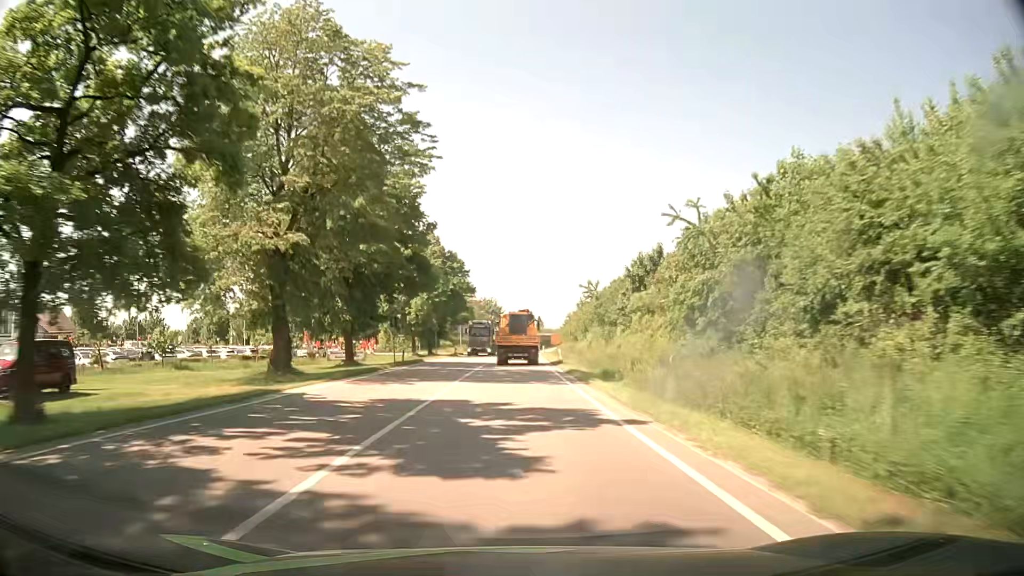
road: primary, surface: asphalt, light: Day
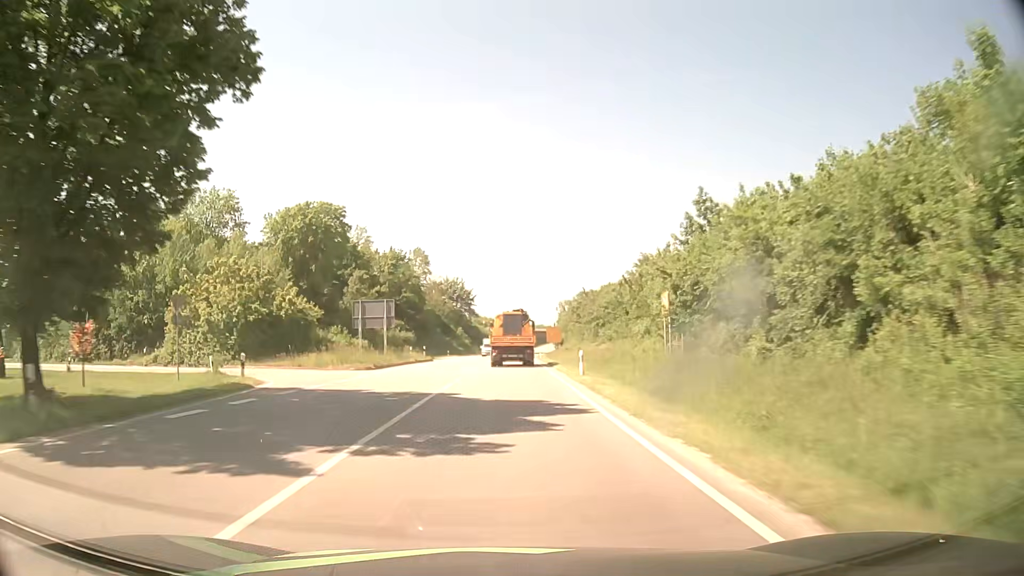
(+1.8, +65.7) m; +3°
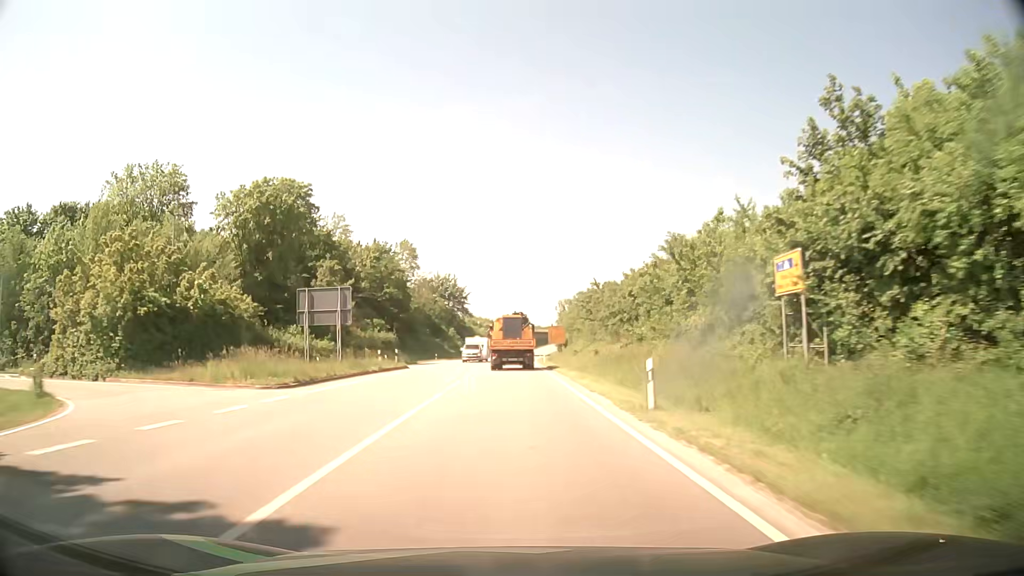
(0.0, +13.0) m; 0°
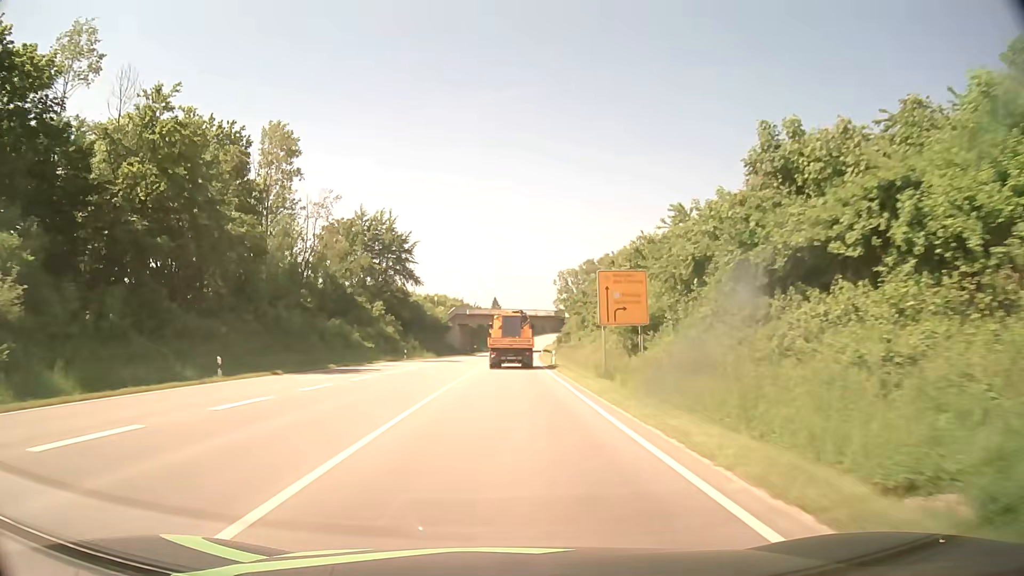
(+0.7, +64.9) m; +2°
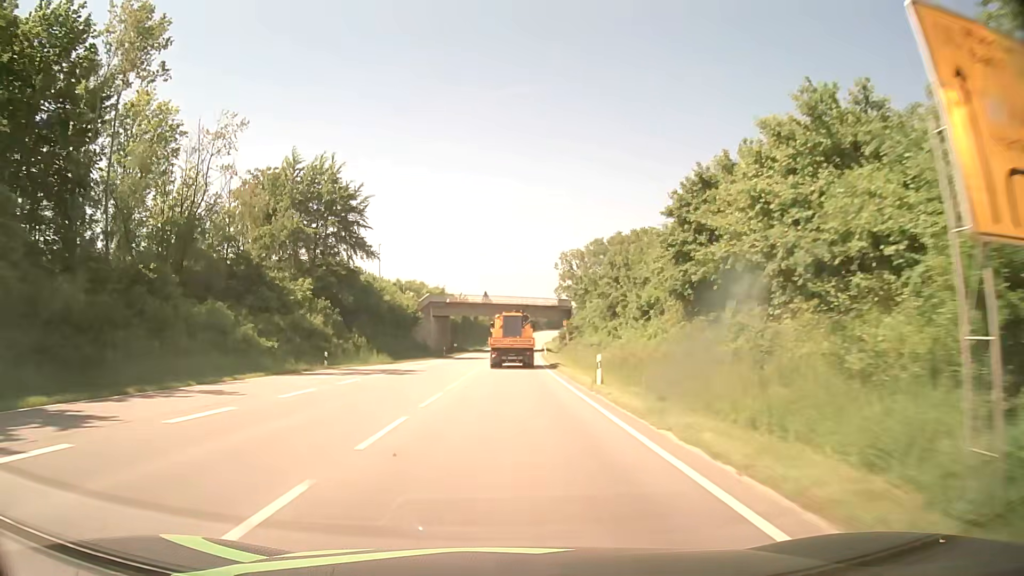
(+0.1, +26.1) m; +1°
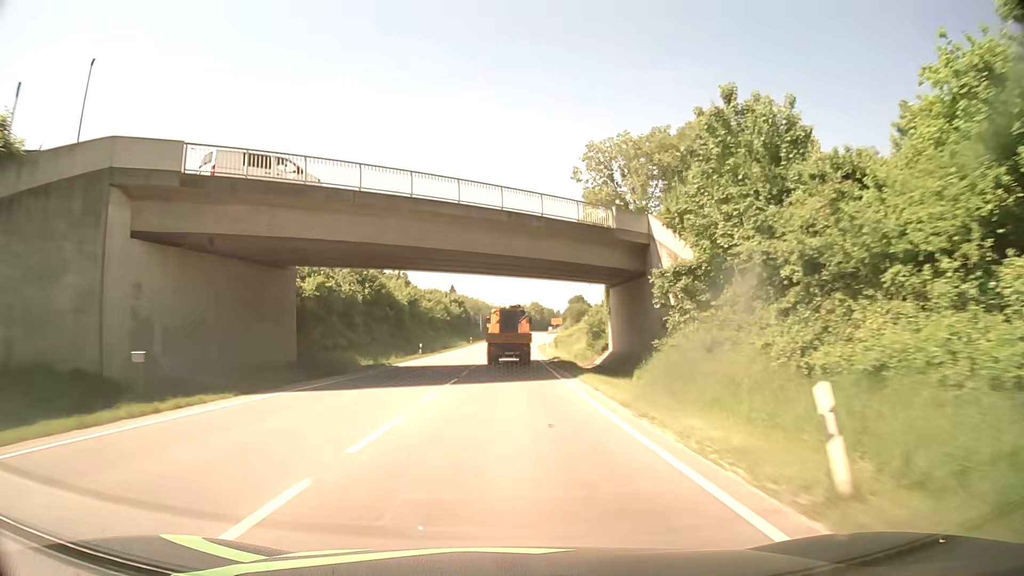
(+1.0, +65.6) m; +2°
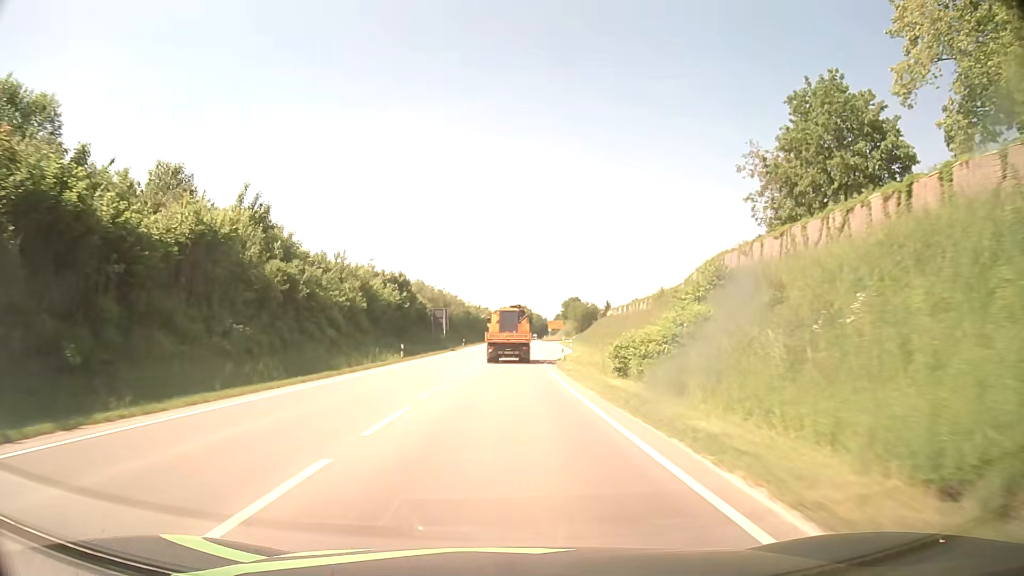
(+0.6, +52.4) m; +1°
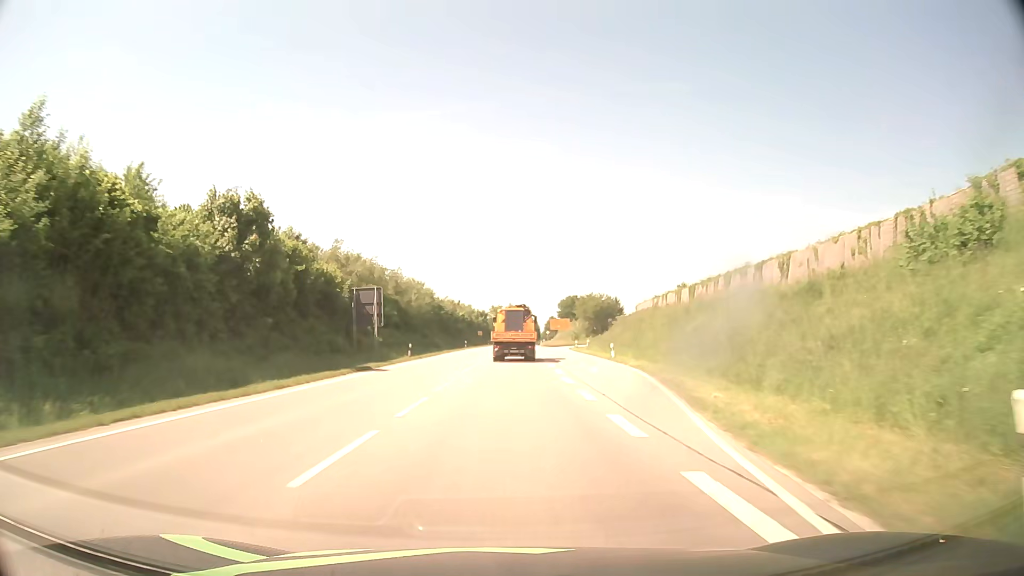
(+0.4, +38.9) m; +1°
(0, +10) (0, +20) (0, +30) (+1, +40) (+1, +50) (+1, +60) (+1, +70) (+2, +80) (+2, +90) (+3, +100) m
